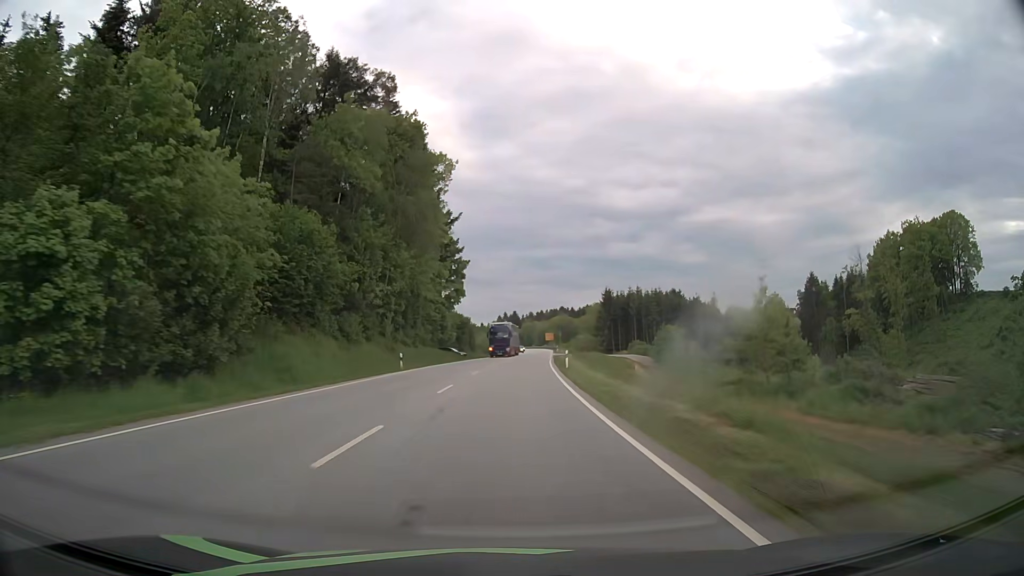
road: primary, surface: asphalt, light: Day
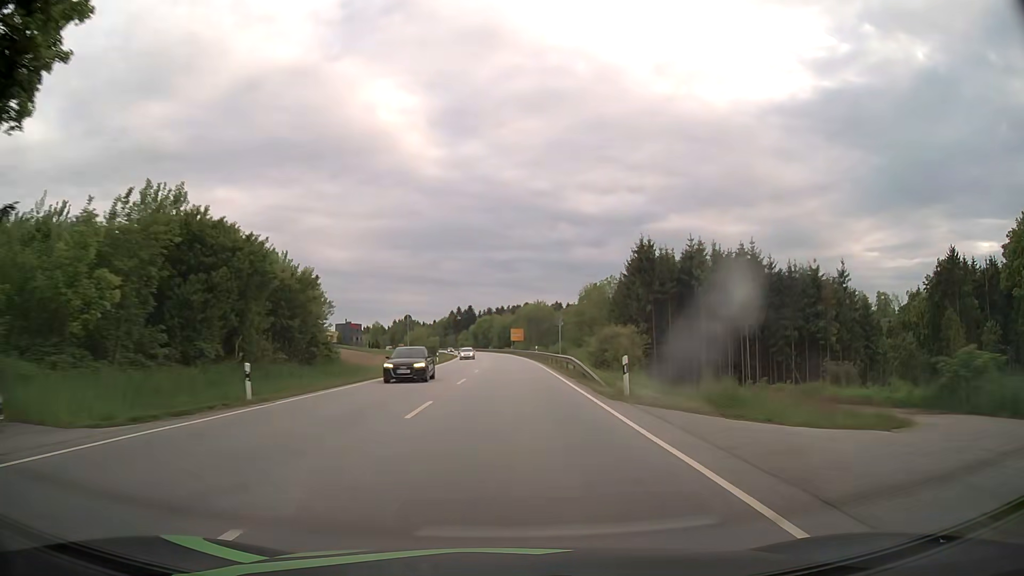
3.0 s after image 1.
(+3.1, +78.7) m; +3°
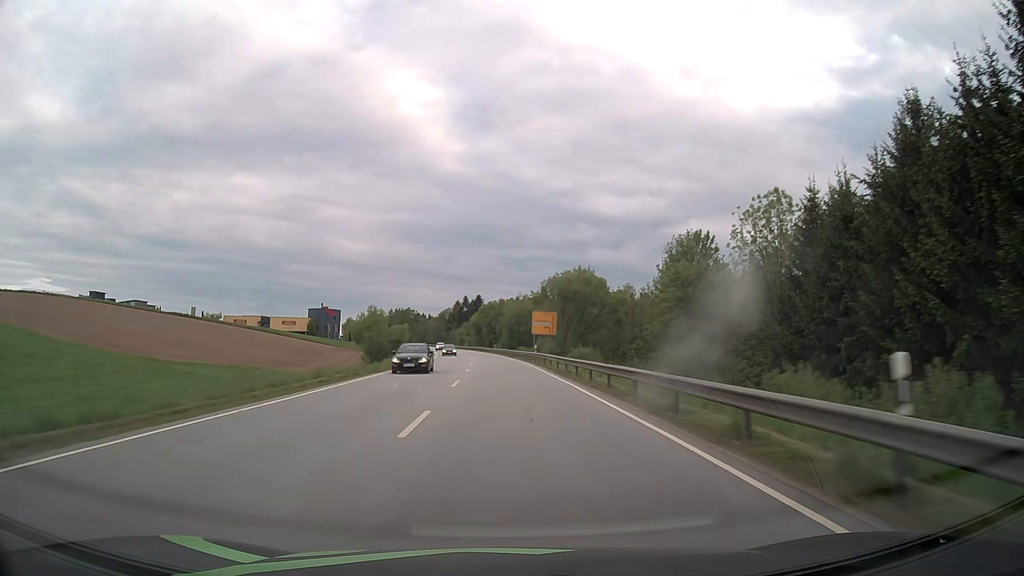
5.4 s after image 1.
(-0.2, +63.2) m; -1°
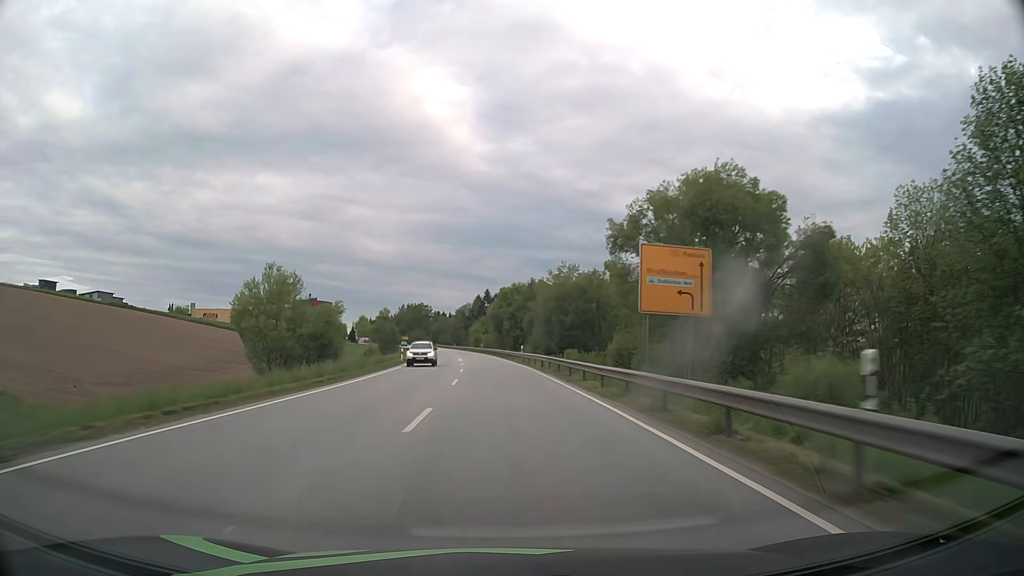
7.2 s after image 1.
(-0.9, +47.3) m; -2°
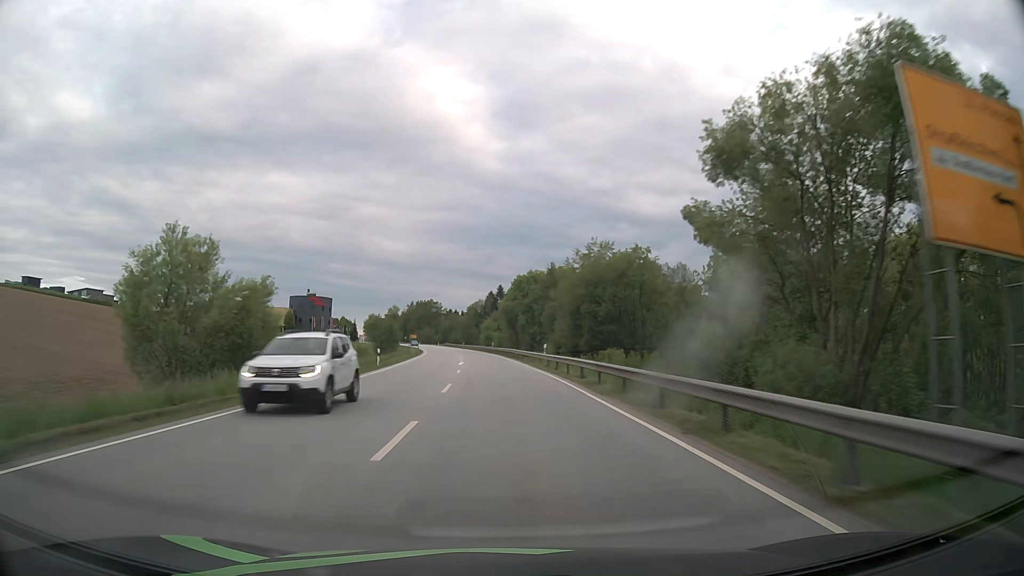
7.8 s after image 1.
(-0.1, +15.8) m; -1°
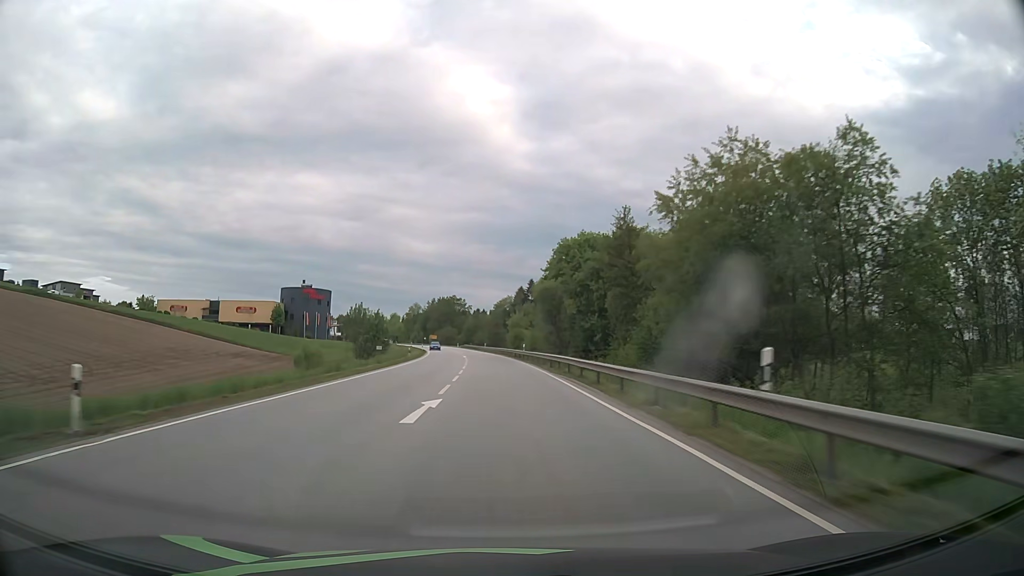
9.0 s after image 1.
(-0.8, +31.6) m; -3°
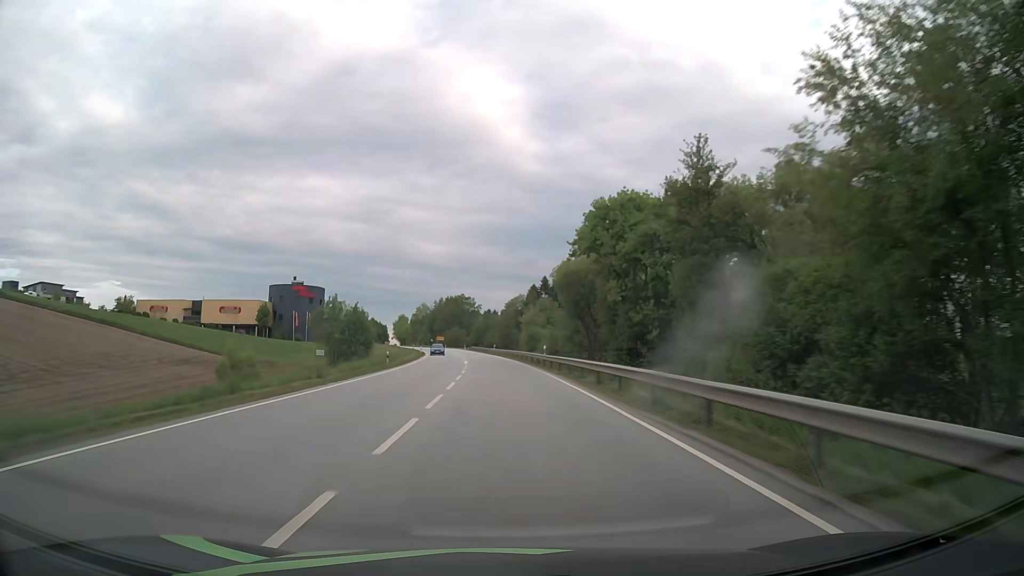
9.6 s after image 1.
(-0.2, +15.8) m; -1°
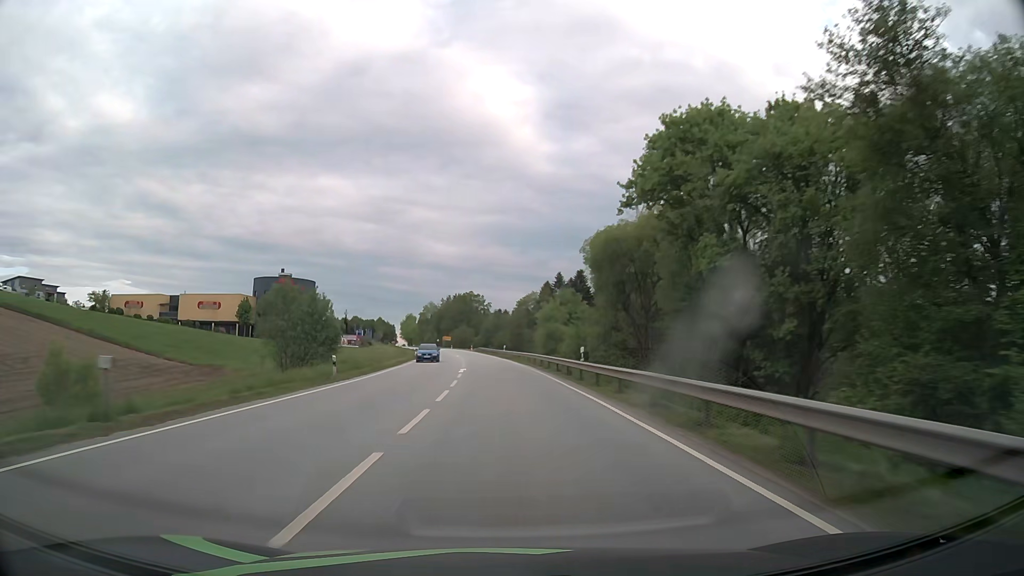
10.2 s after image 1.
(-0.1, +15.8) m; -1°
(0, +10) (0, +20) (0, +30) (-1, +40) (-1, +50) (-2, +60) (-3, +70) (-4, +80) (-5, +90) (-6, +100) m
